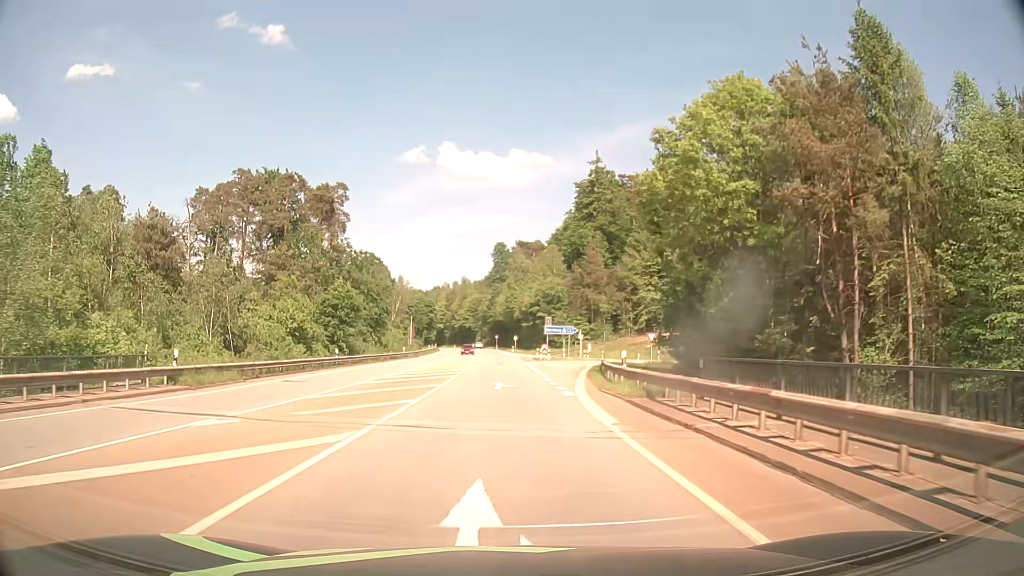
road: secondary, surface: asphalt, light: Day
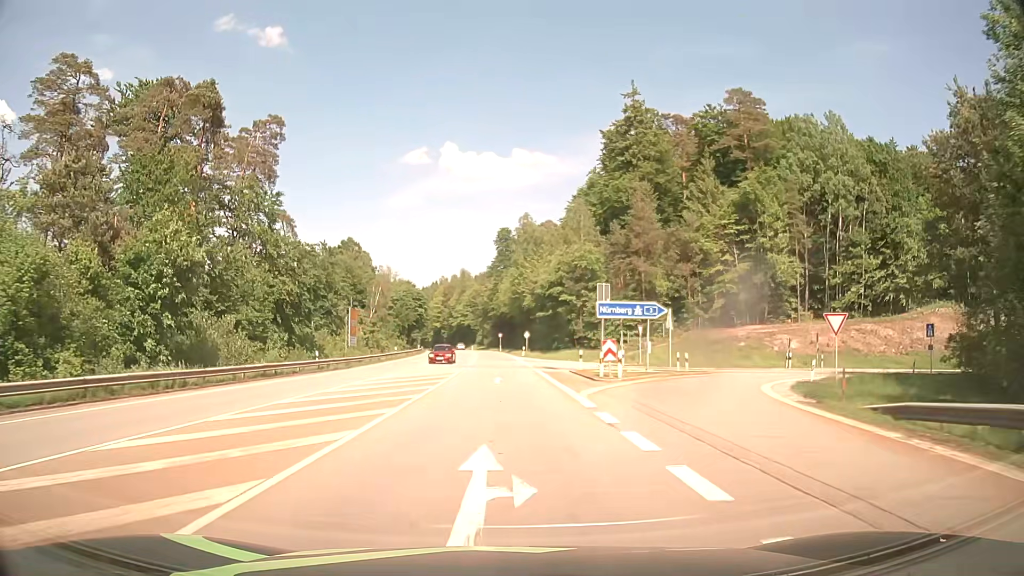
(0.0, +38.2) m; 0°
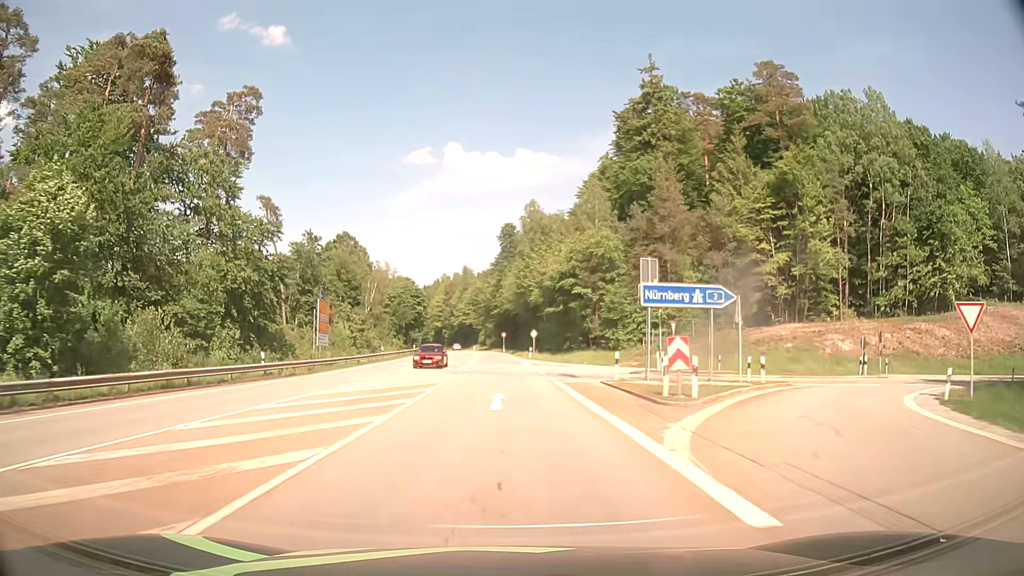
(0.0, +10.0) m; -1°
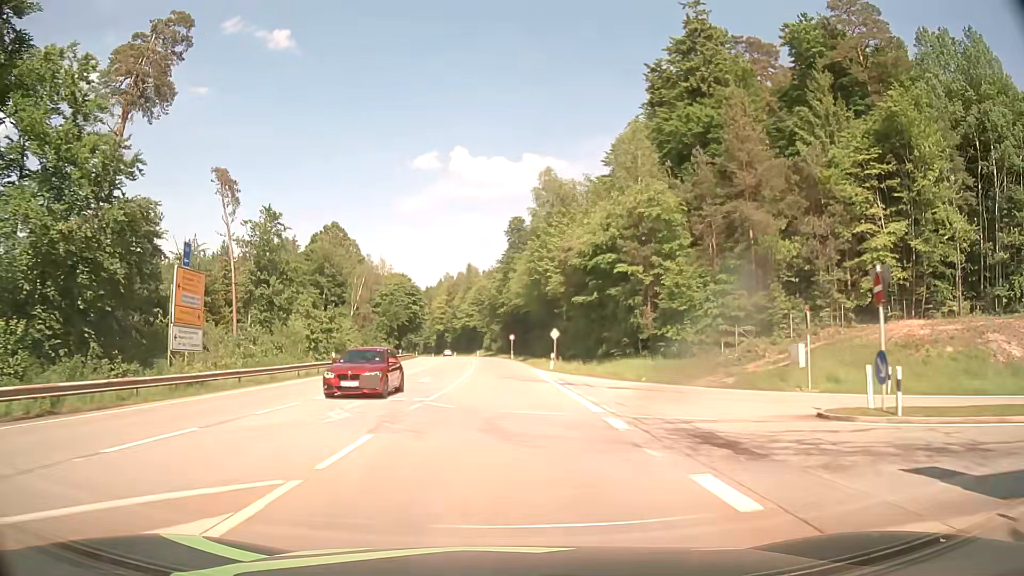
(0.0, +20.4) m; -1°
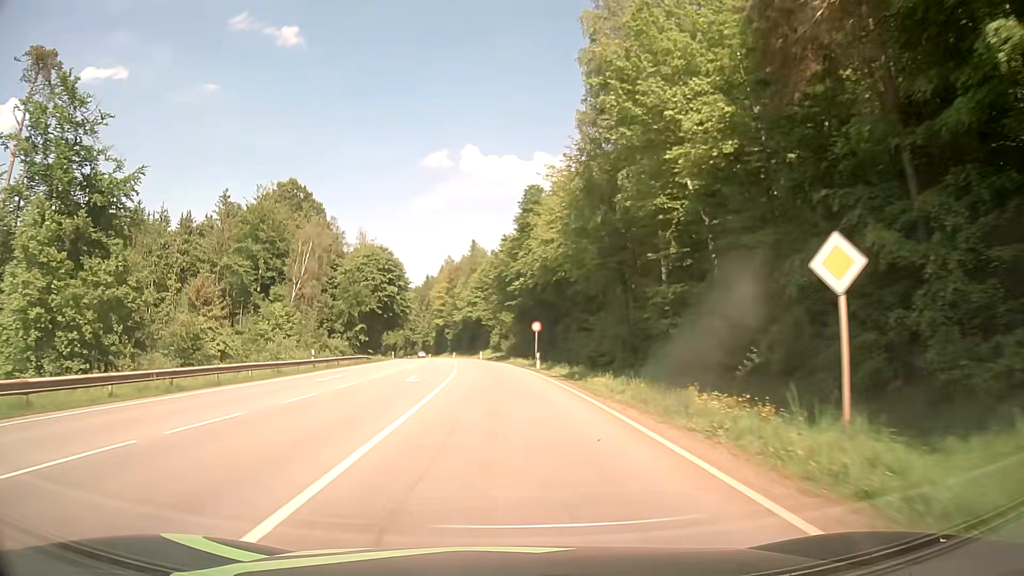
(-0.2, +42.1) m; -1°
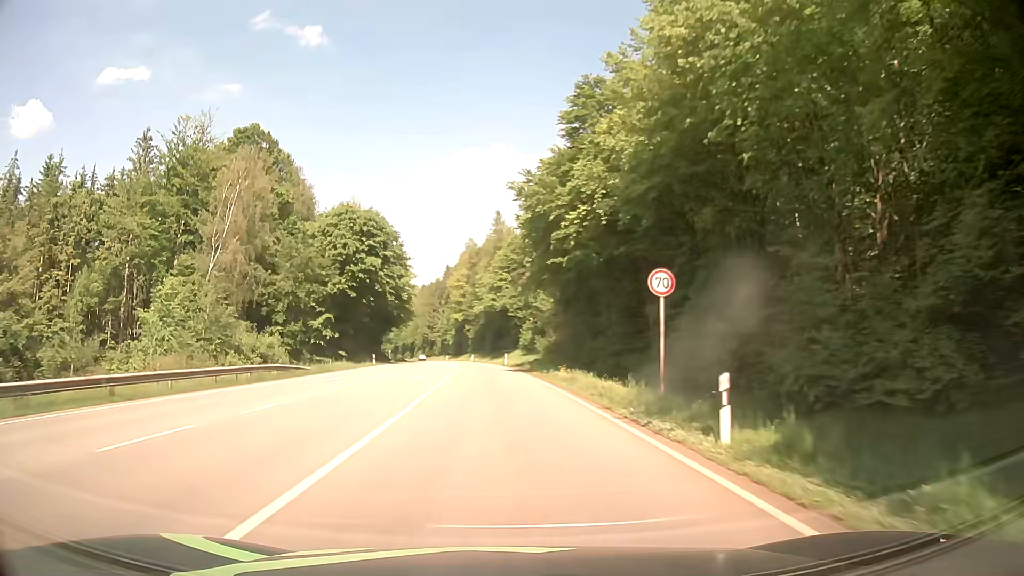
(-0.6, +32.4) m; -2°
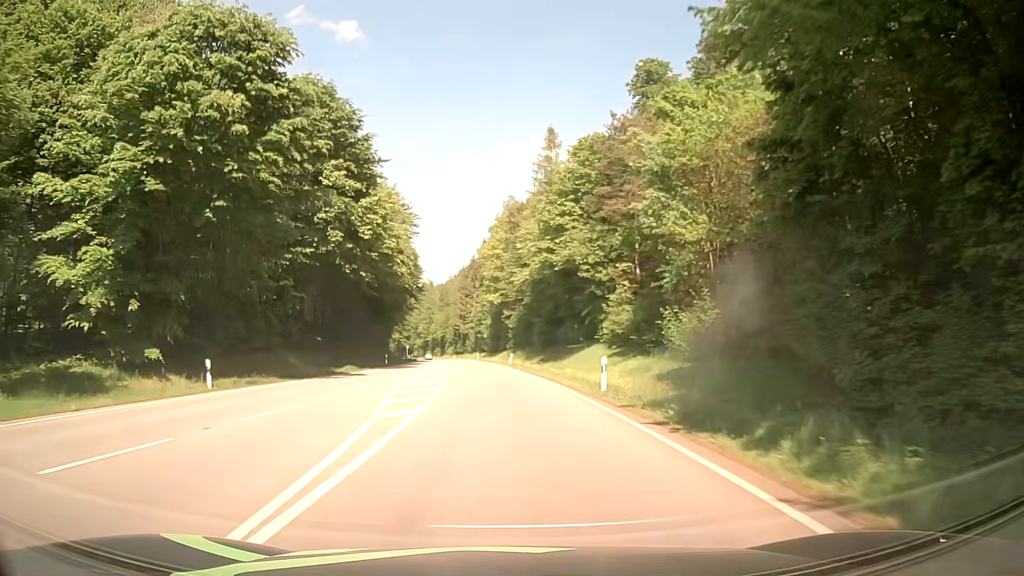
(-1.7, +43.9) m; -4°
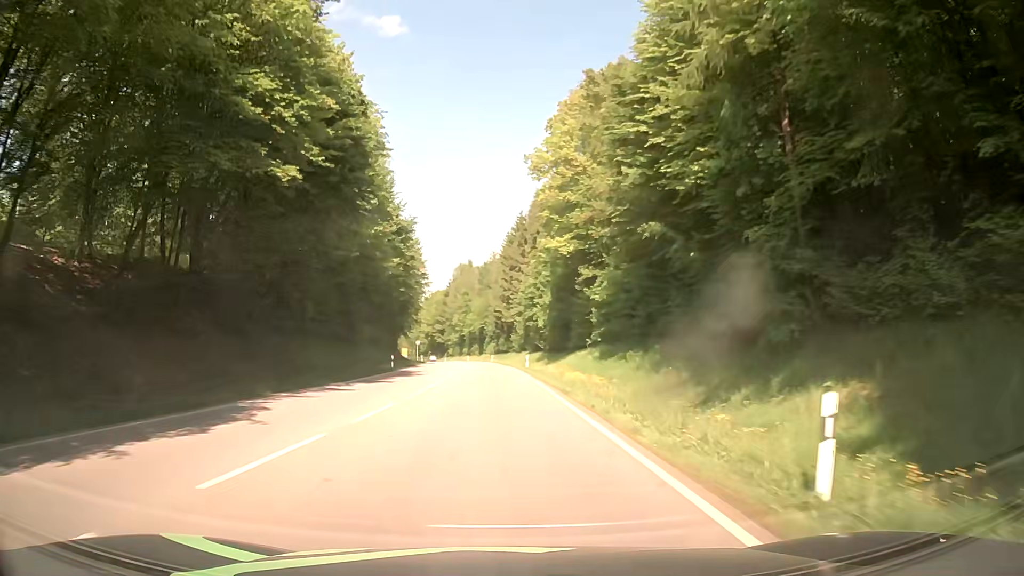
(-2.4, +54.0) m; -4°
(0, +10) (0, +20) (-1, +30) (-1, +40) (-2, +50) (-3, +60) (-4, +70) (-5, +80) (-6, +90) (-7, +100) m
